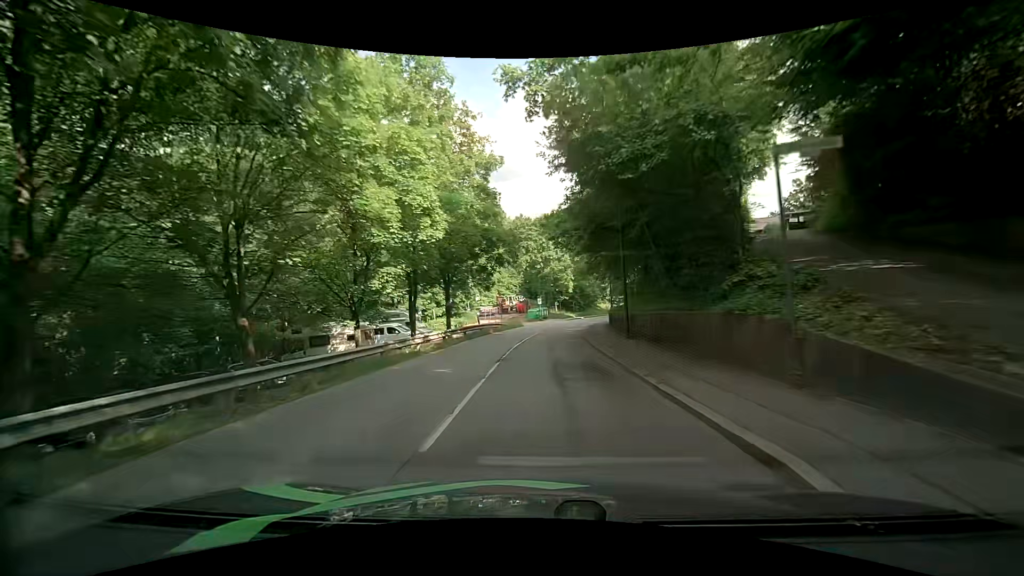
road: tertiary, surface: asphalt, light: Day
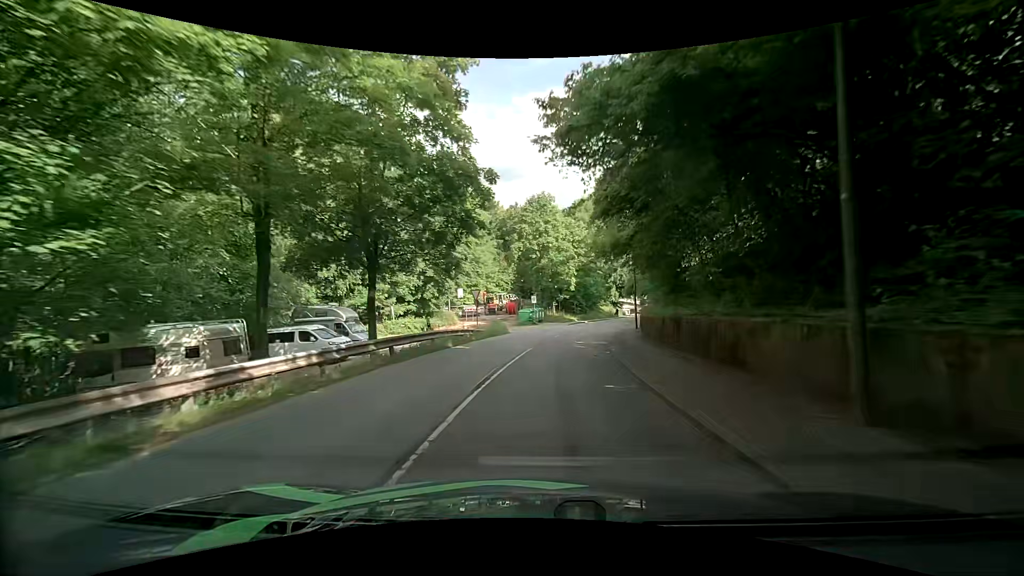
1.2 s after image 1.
(0.0, +13.4) m; 0°
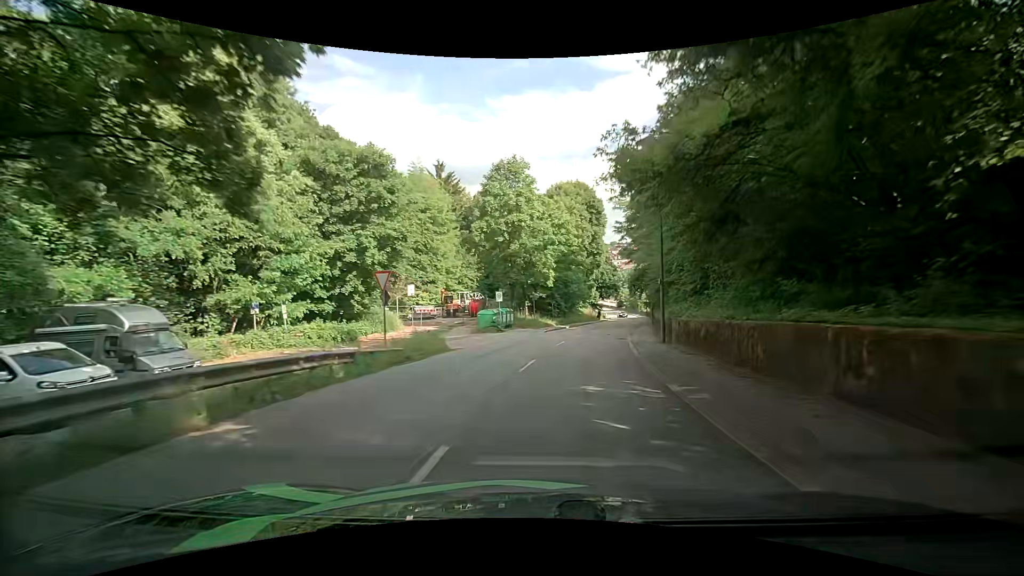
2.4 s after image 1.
(+0.3, +13.1) m; +3°
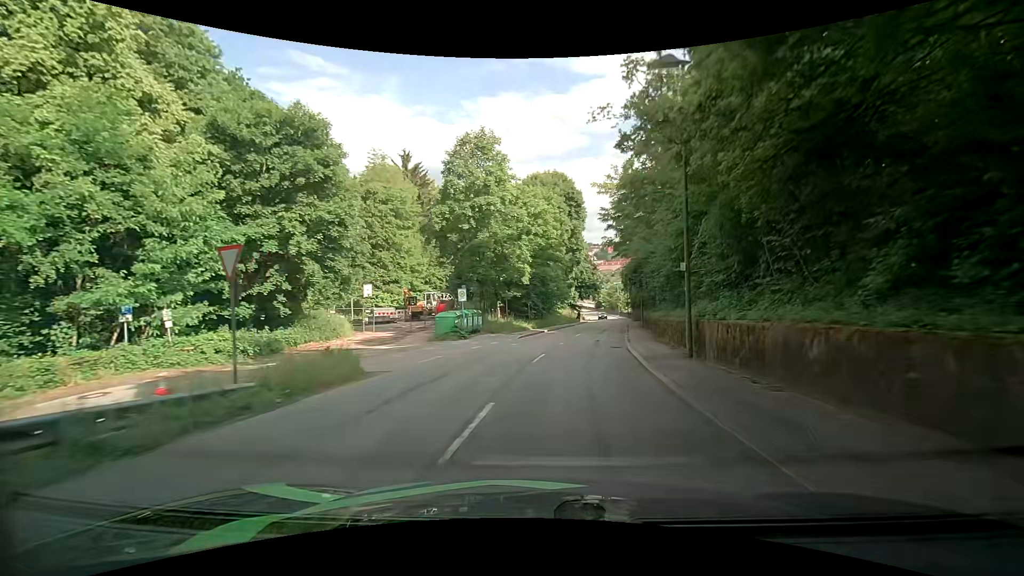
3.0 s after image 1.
(+0.2, +6.4) m; +3°
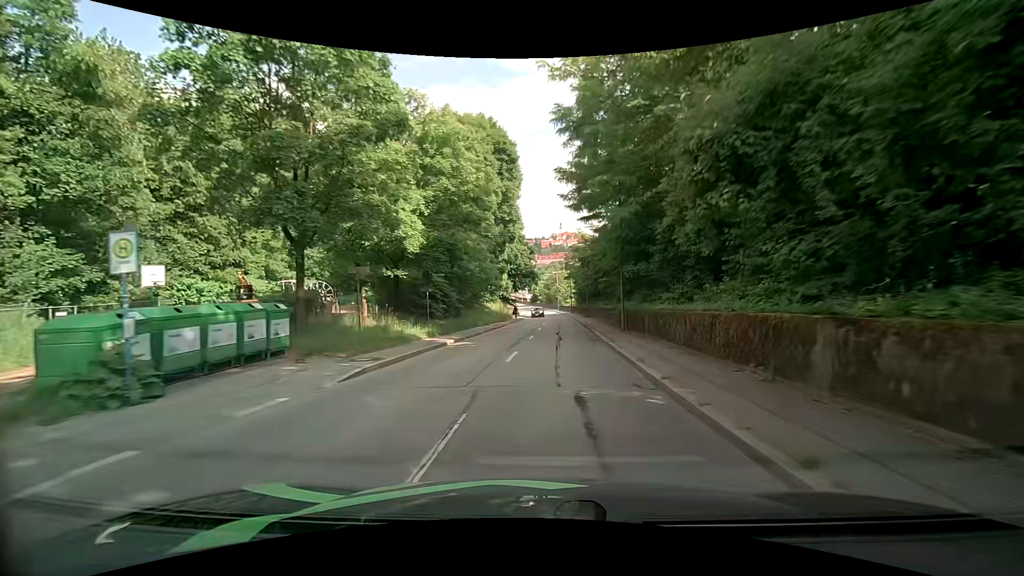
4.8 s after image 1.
(+1.3, +18.6) m; +9°
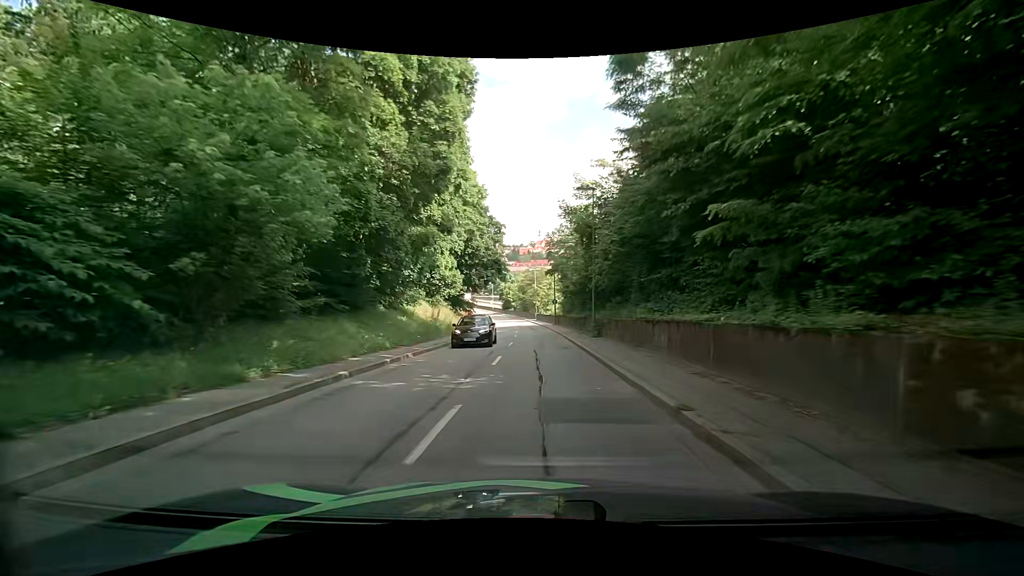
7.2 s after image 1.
(+0.2, +26.4) m; +2°
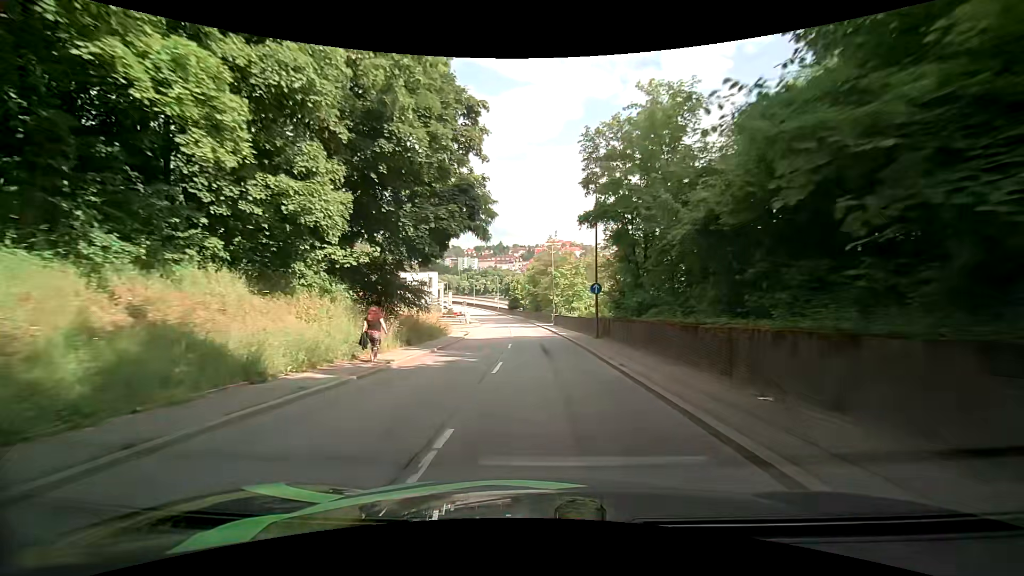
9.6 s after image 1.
(-0.5, +29.0) m; -1°
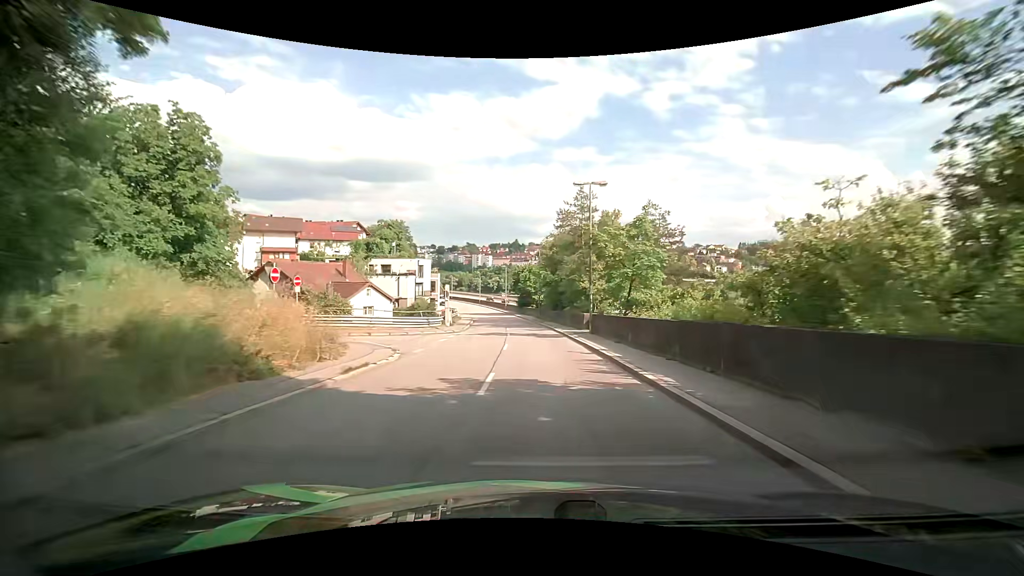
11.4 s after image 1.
(-0.8, +22.3) m; -3°
(0, +10) (0, +20) (0, +30) (-1, +40) (-2, +50) (-3, +60) (-4, +70) (-6, +80) (-8, +89) (-10, +99) m
